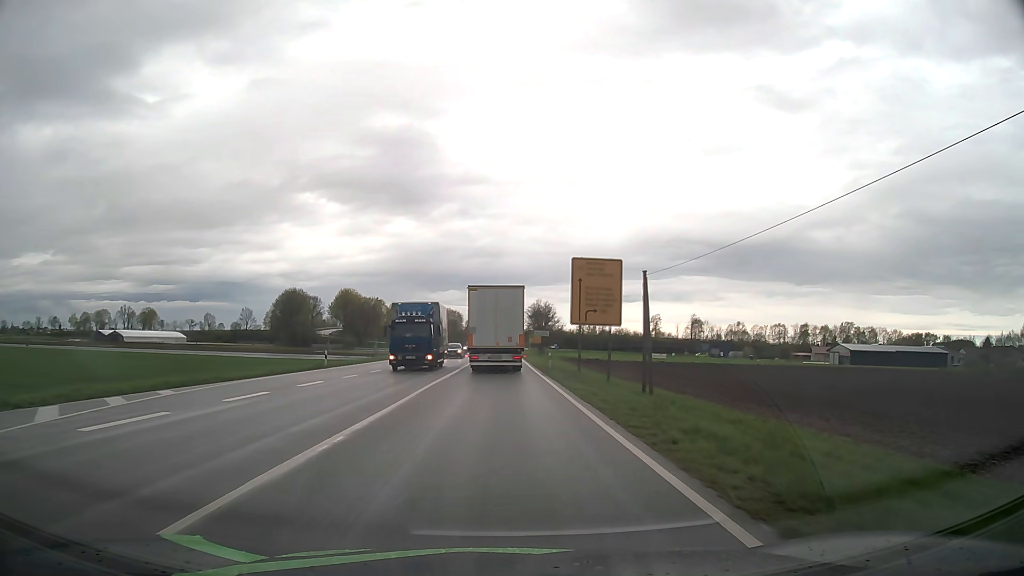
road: primary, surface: asphalt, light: Day
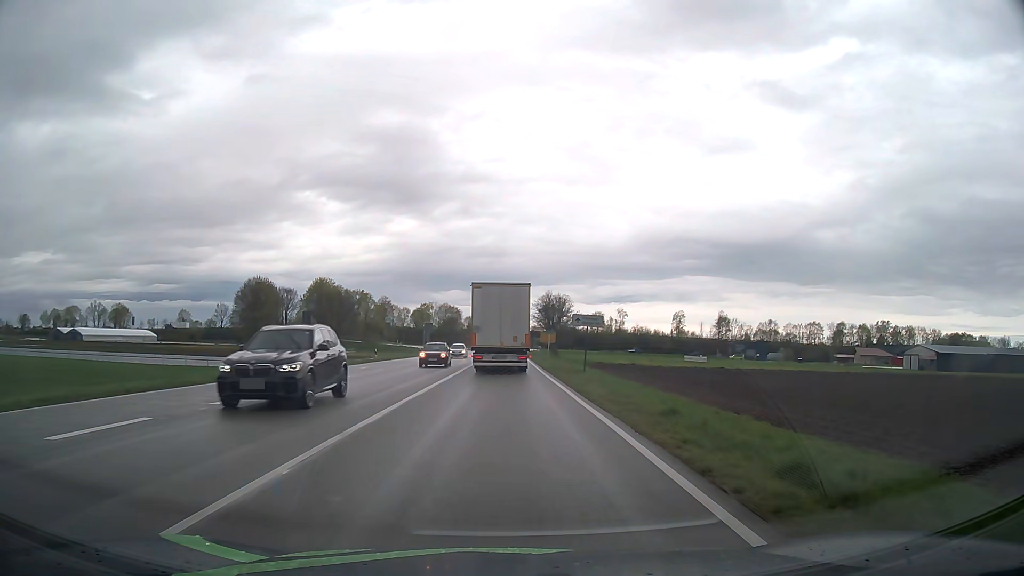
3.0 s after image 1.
(-0.1, +37.3) m; 0°
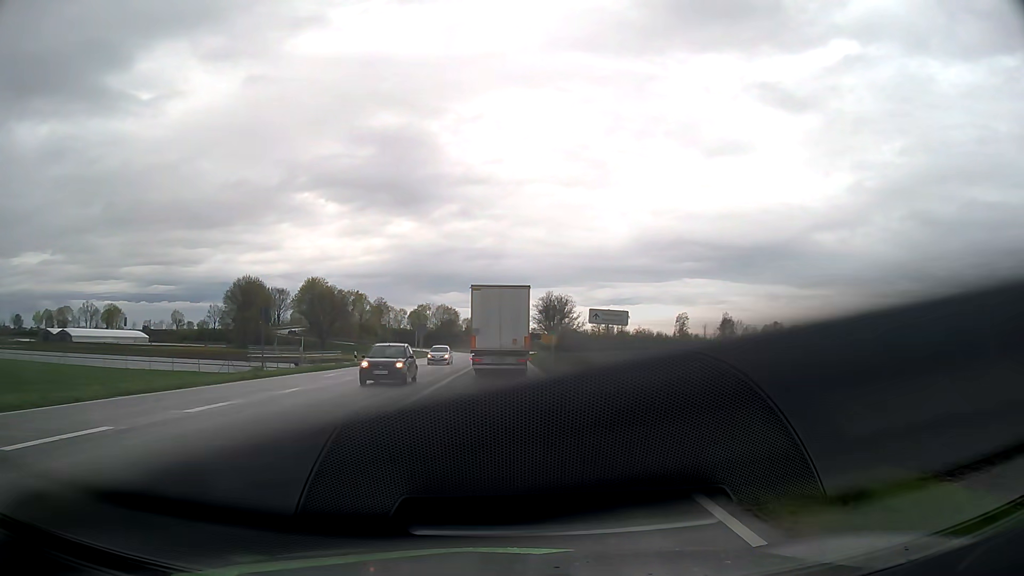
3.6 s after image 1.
(0.0, +7.3) m; 0°
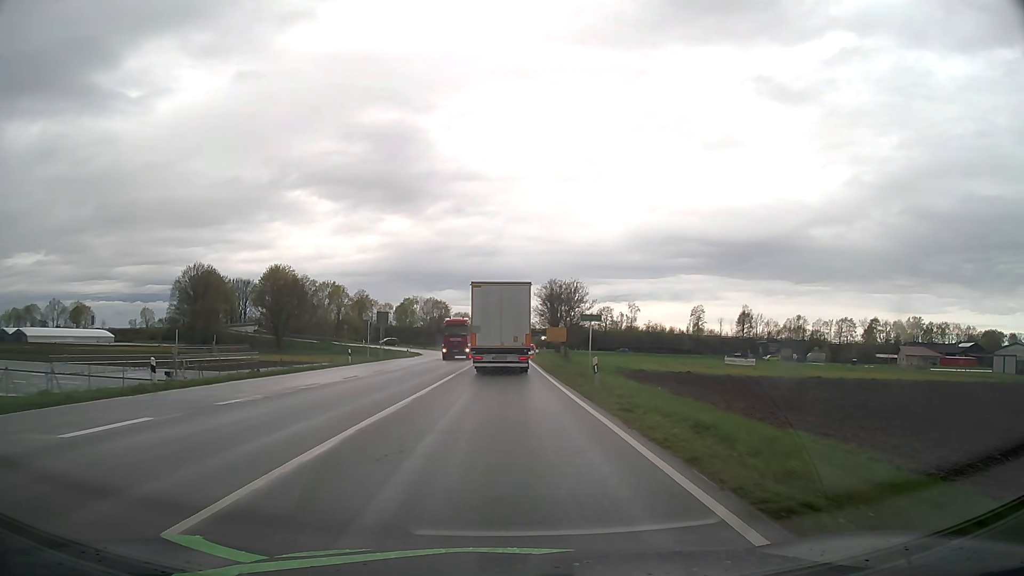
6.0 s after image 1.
(+0.1, +28.6) m; +1°
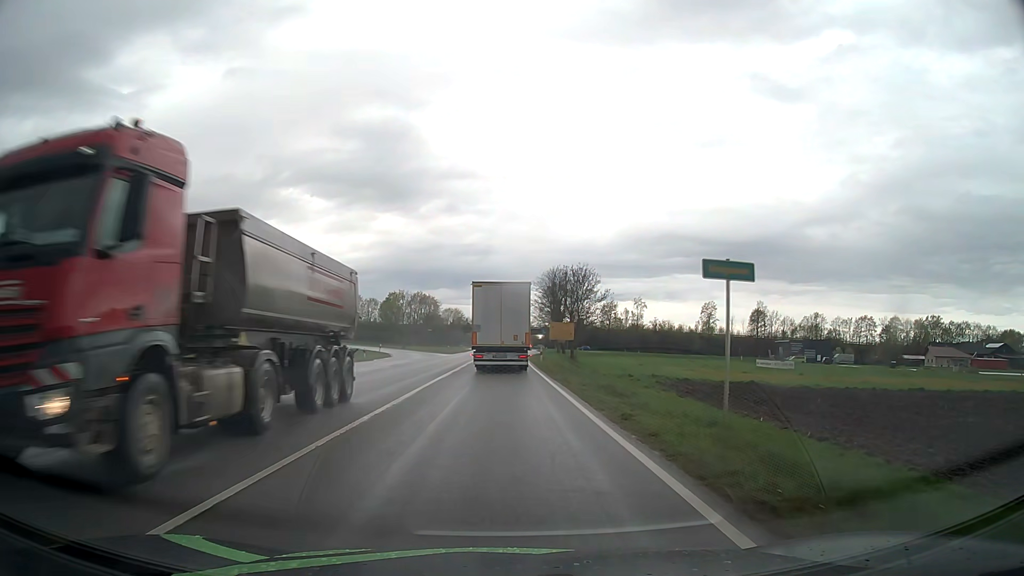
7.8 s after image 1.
(+0.1, +21.0) m; 0°
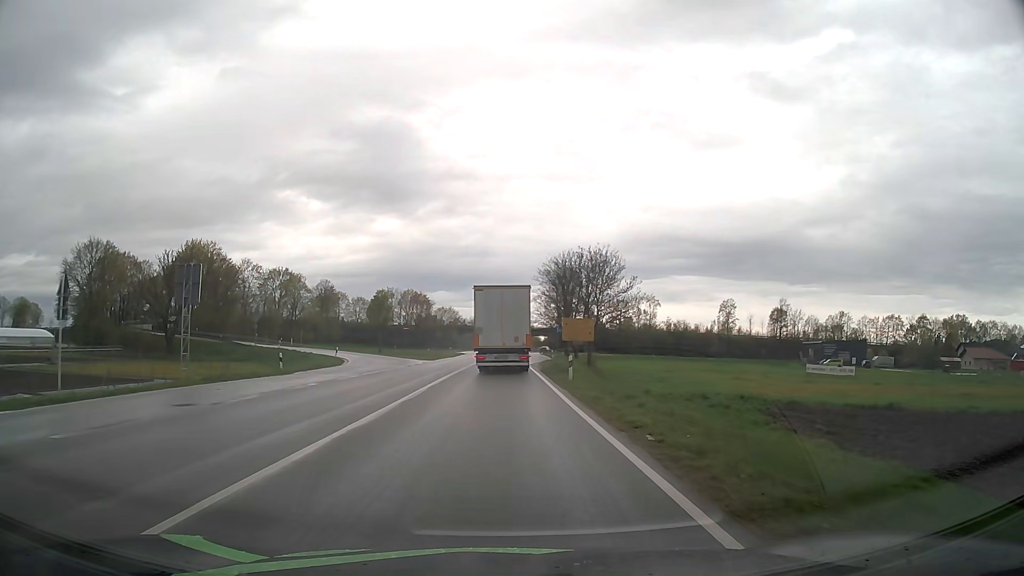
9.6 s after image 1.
(0.0, +21.2) m; 0°
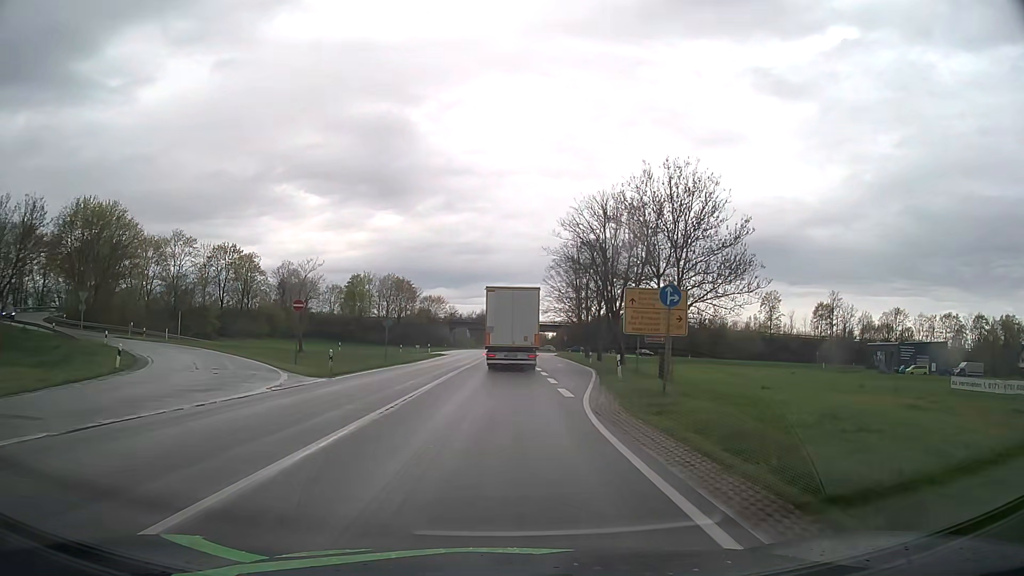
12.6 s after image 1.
(0.0, +36.4) m; 0°
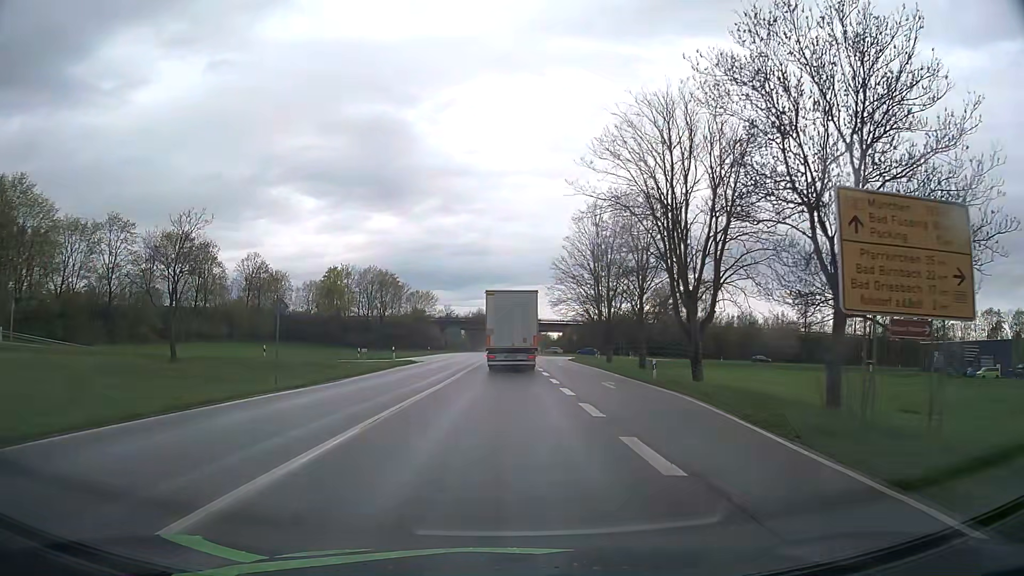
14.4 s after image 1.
(+0.1, +22.8) m; 0°
(0, +10) (0, +20) (0, +30) (0, +40) (0, +50) (0, +60) (+1, +70) (+1, +80) (+1, +90) (+1, +100) m
